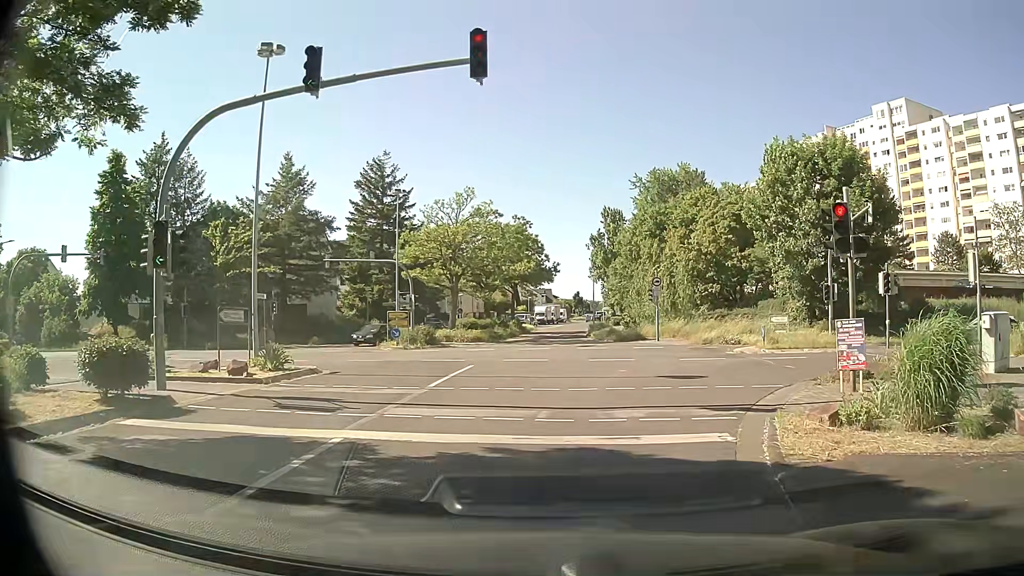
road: tertiary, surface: asphalt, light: Day
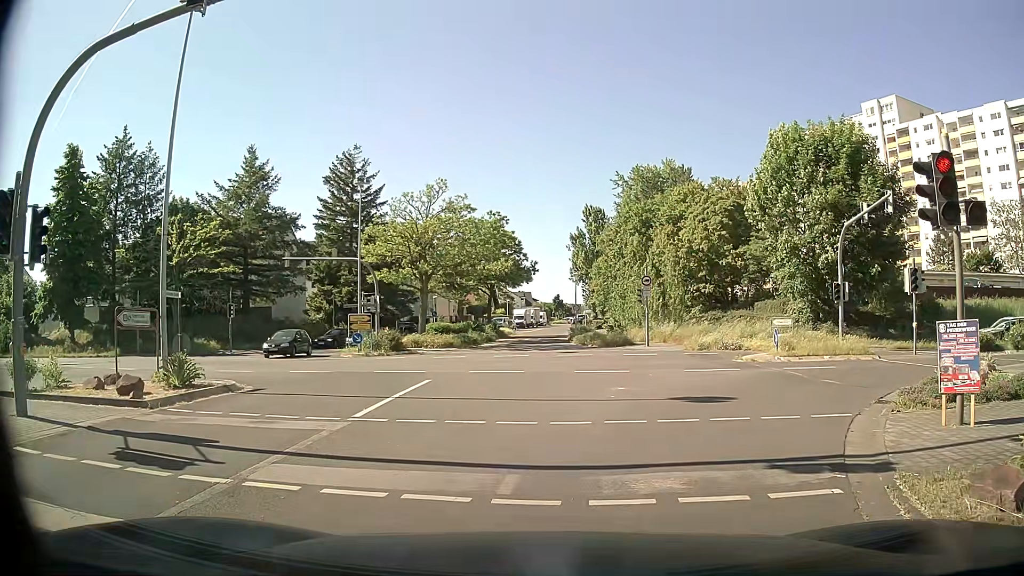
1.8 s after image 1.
(0.0, +3.9) m; +1°
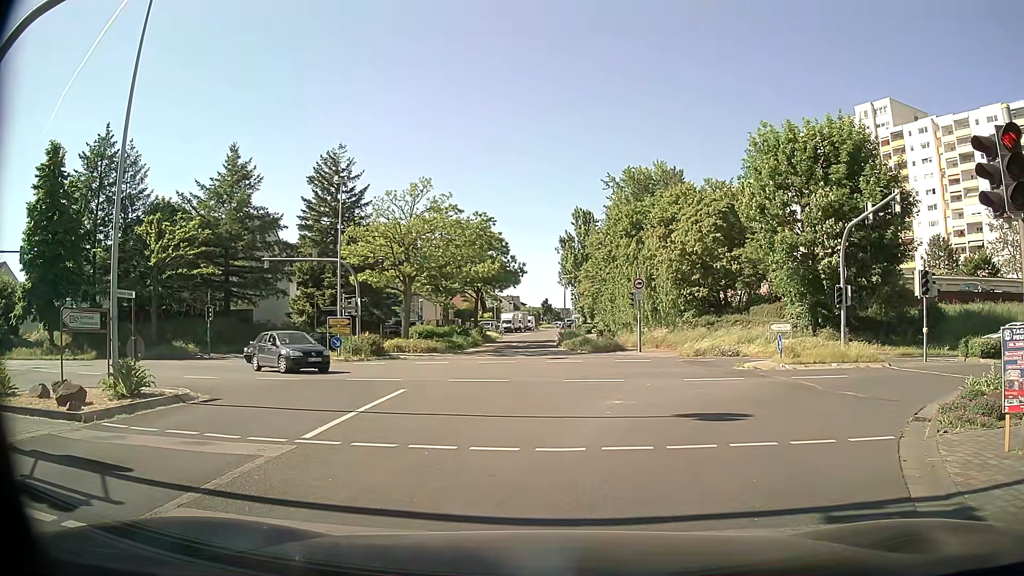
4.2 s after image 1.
(0.0, +1.6) m; 0°
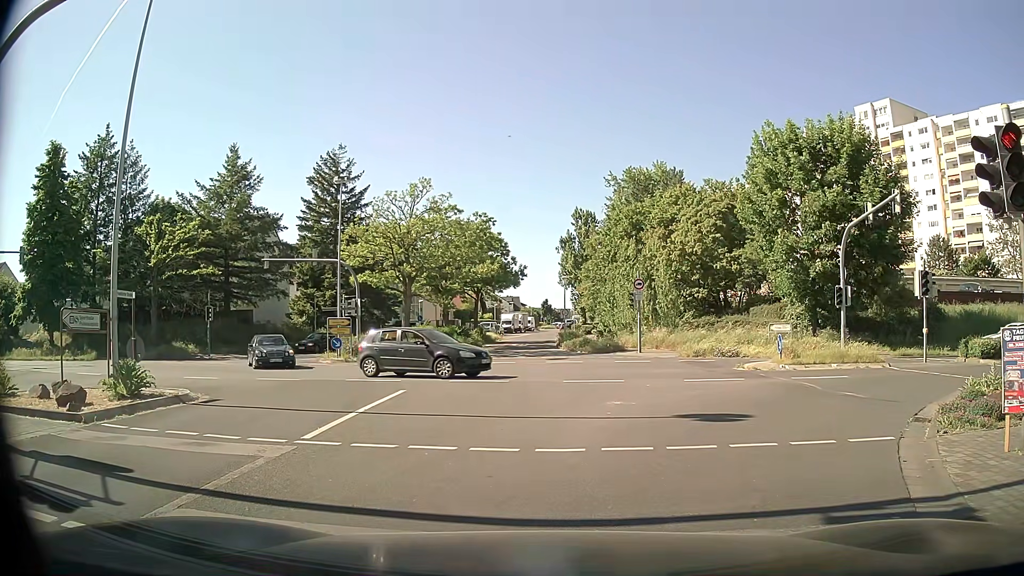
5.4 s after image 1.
(0.0, +0.1) m; 0°
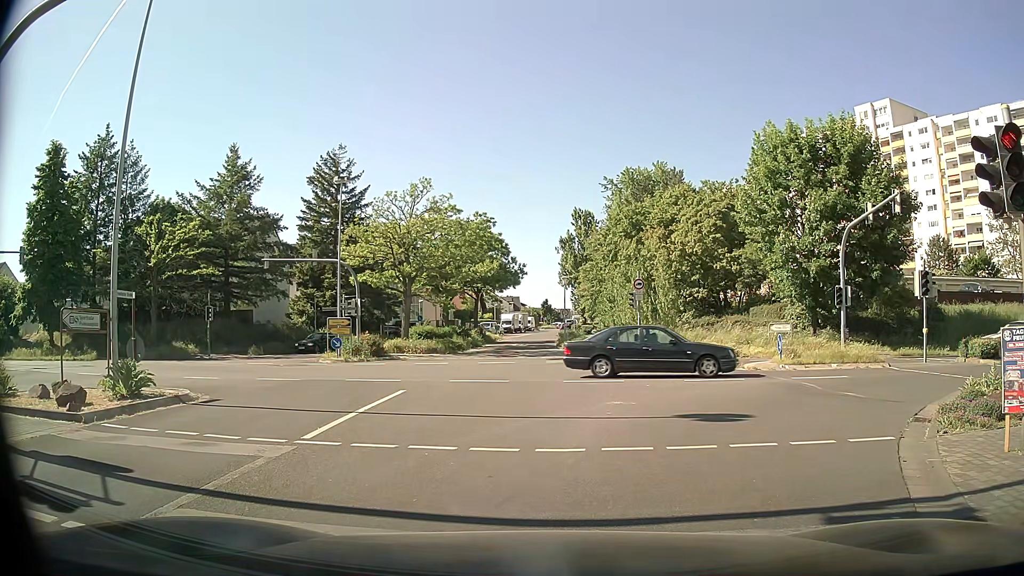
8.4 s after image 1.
(0.0, 0.0) m; 0°
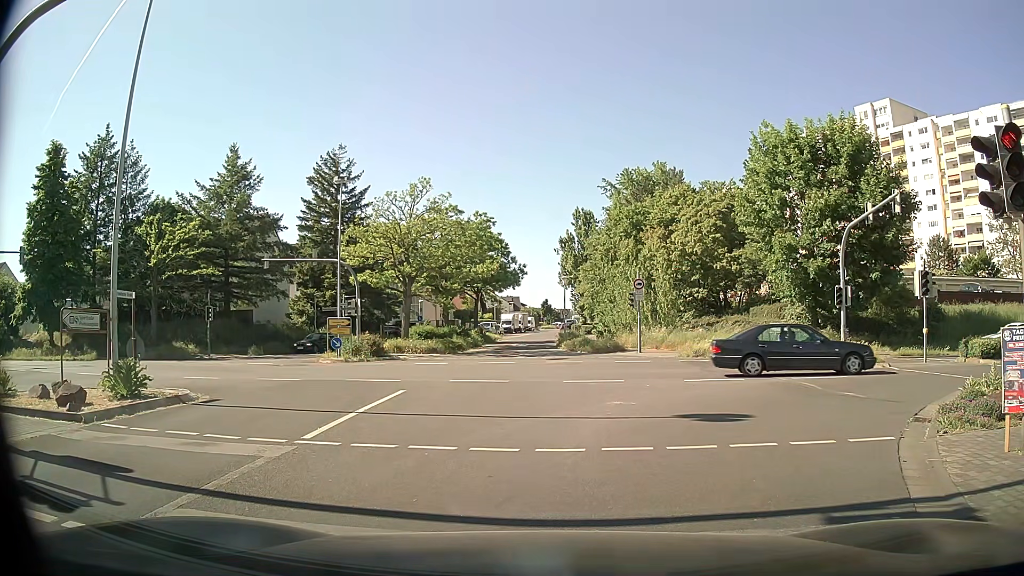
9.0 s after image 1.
(0.0, 0.0) m; 0°
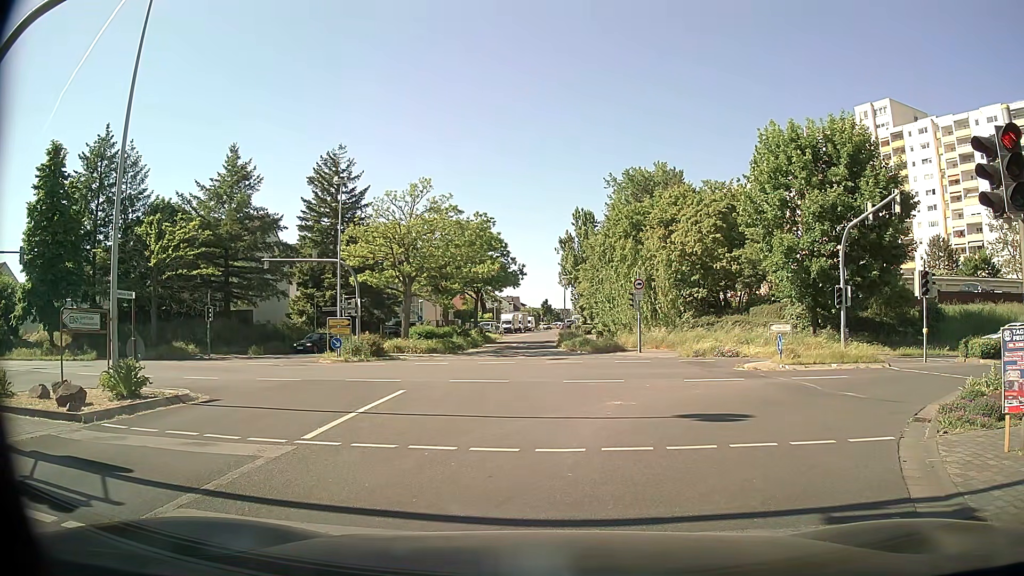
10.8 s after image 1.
(0.0, 0.0) m; 0°
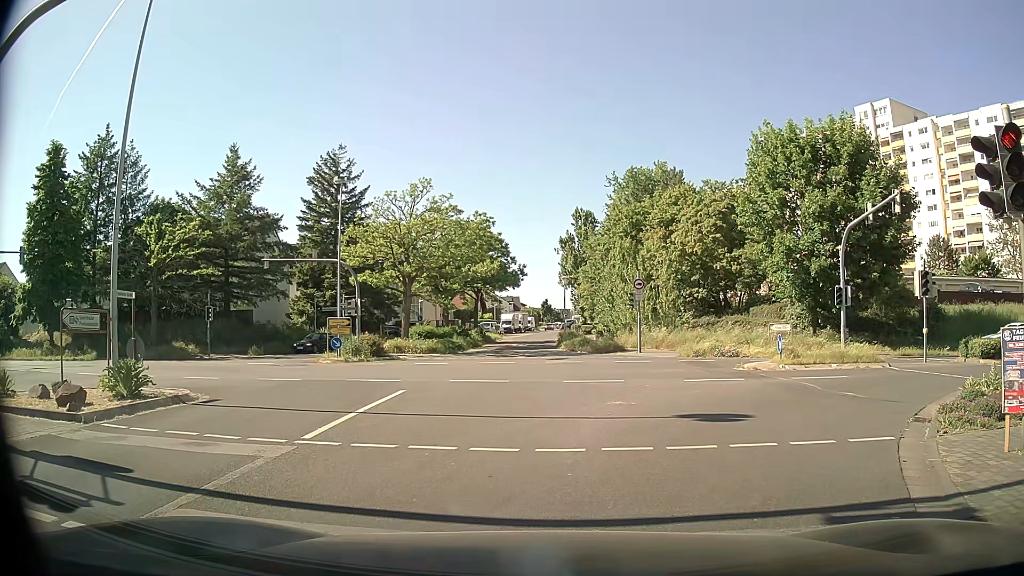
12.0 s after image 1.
(0.0, 0.0) m; 0°
(+2, +10) (+9, +16) (+19, +19) (+29, +18) (+39, +17) (+49, +16) (+59, +15) (+69, +14) (+79, +13) (+89, +13) m
